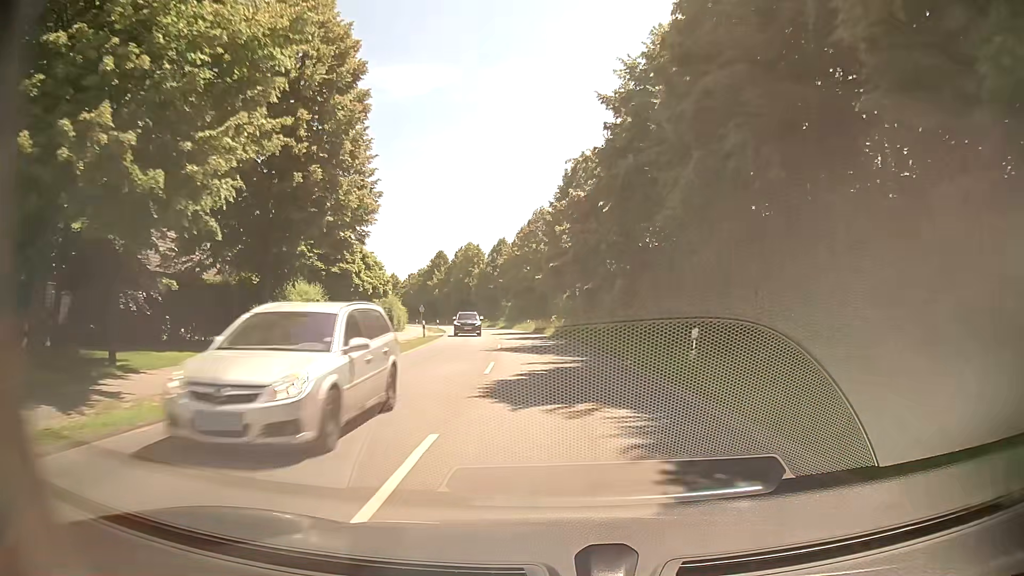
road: secondary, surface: asphalt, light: Day
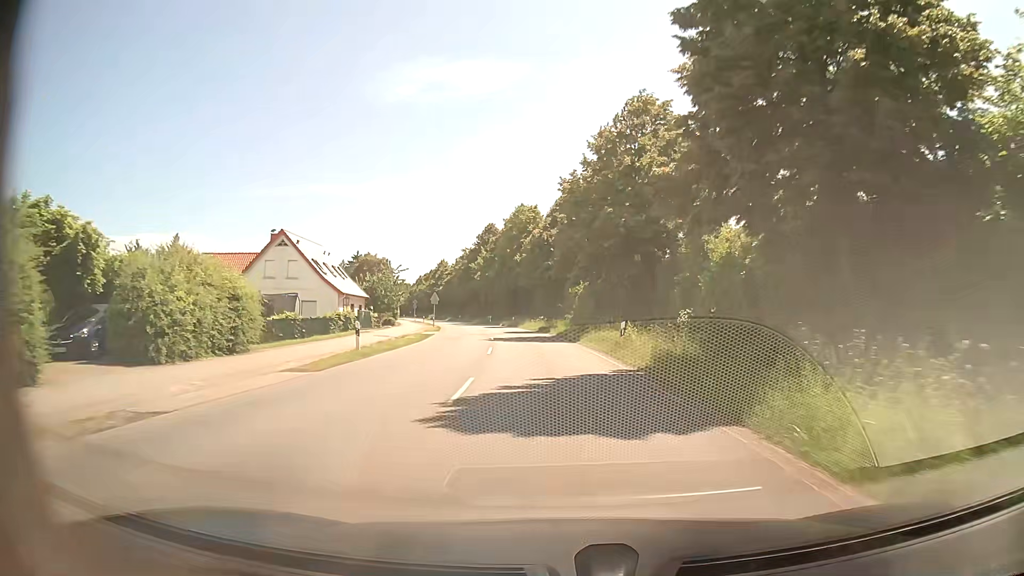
(-1.4, +42.1) m; -6°
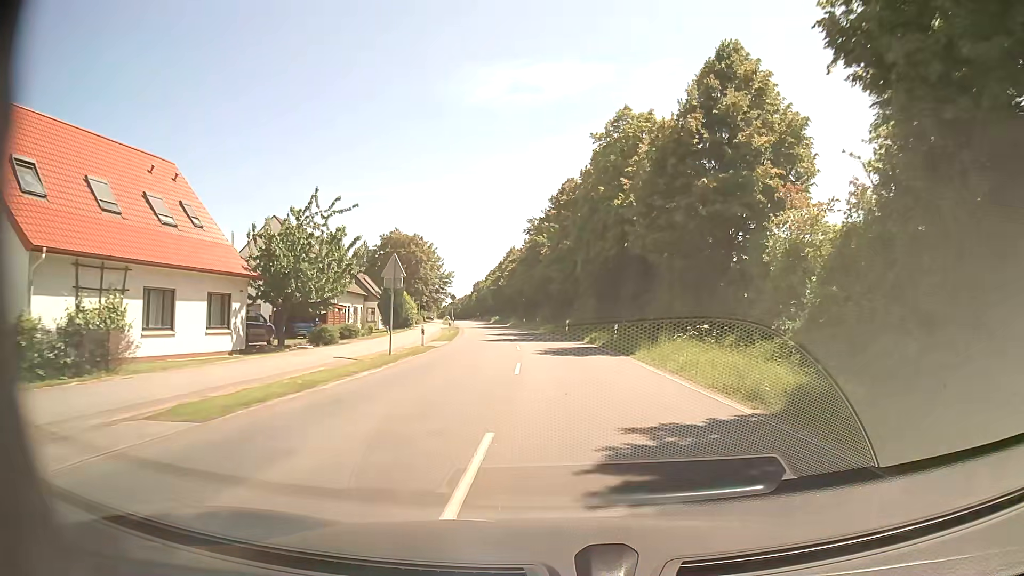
(-3.1, +42.0) m; -7°
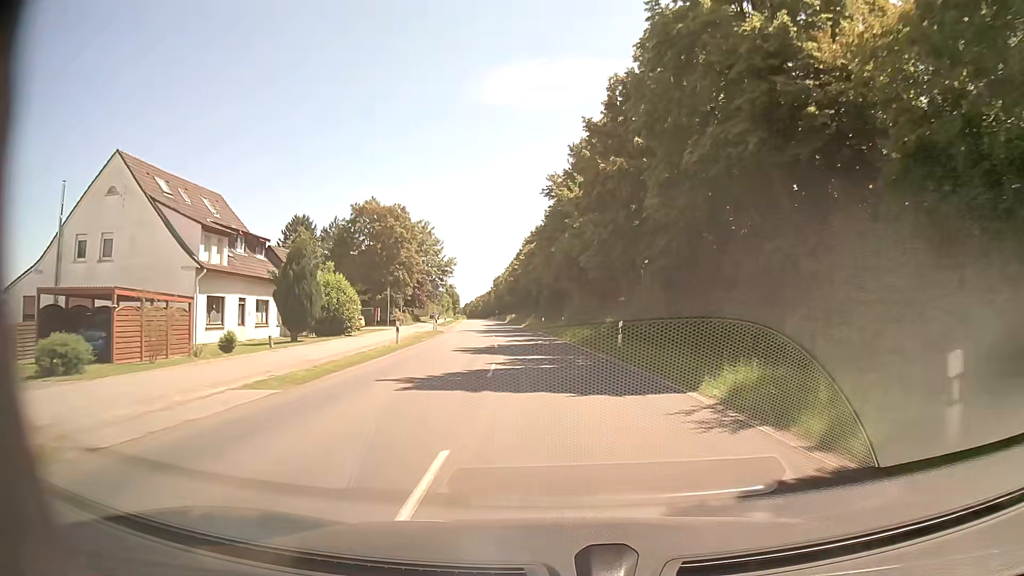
(-0.5, +25.3) m; -3°
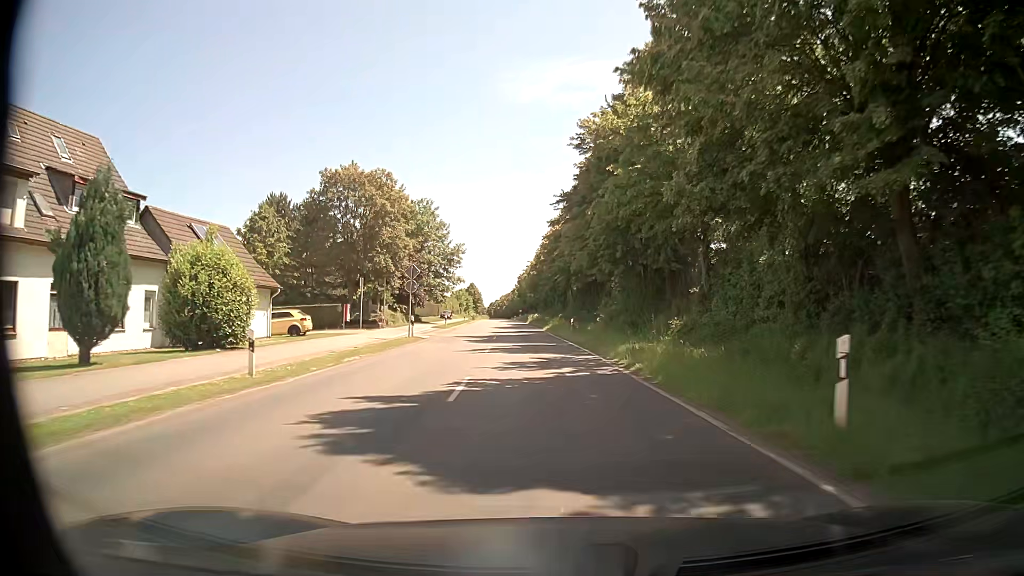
(-0.3, +16.9) m; -2°
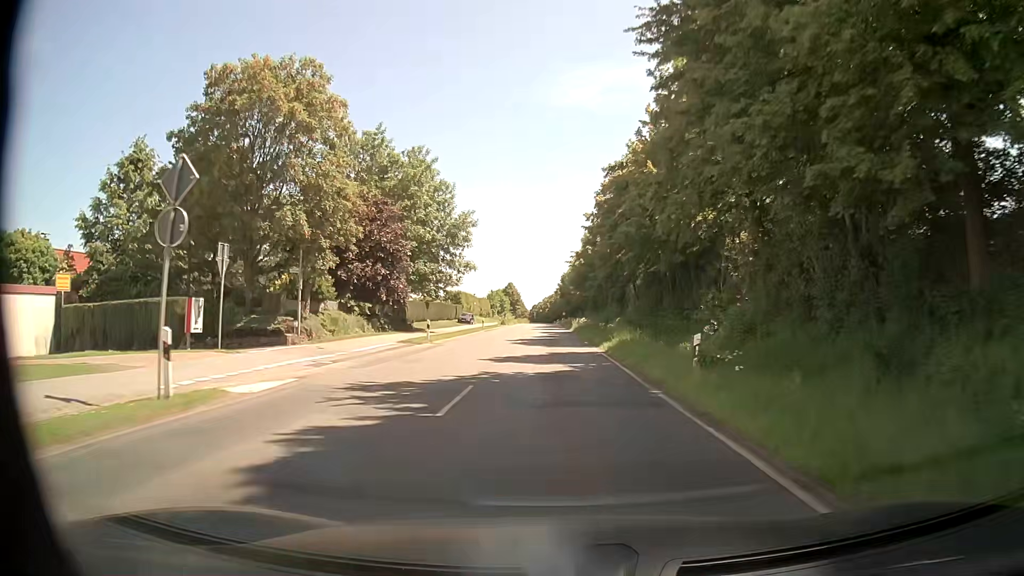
(-0.9, +25.2) m; -4°
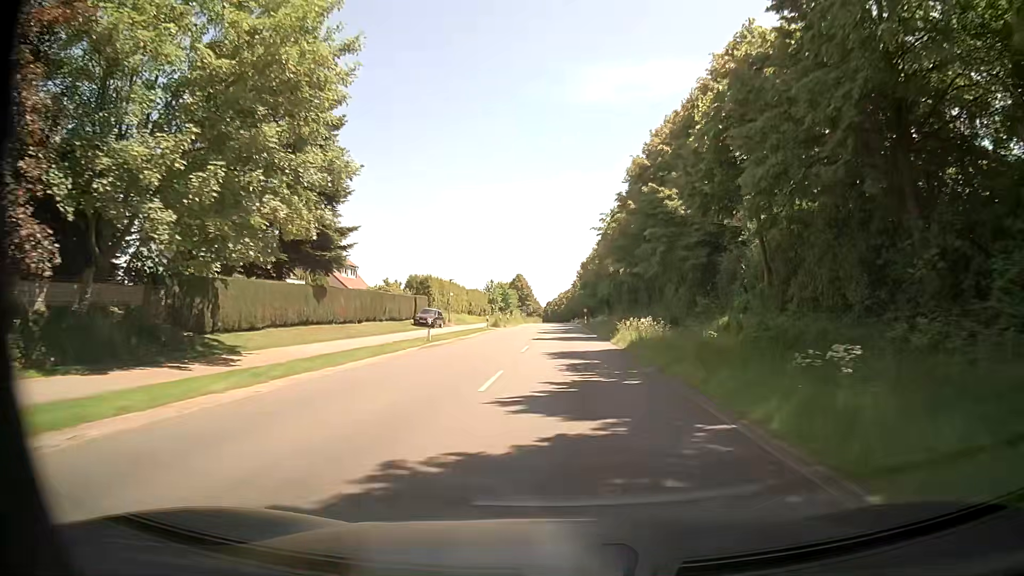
(-0.4, +33.6) m; -2°
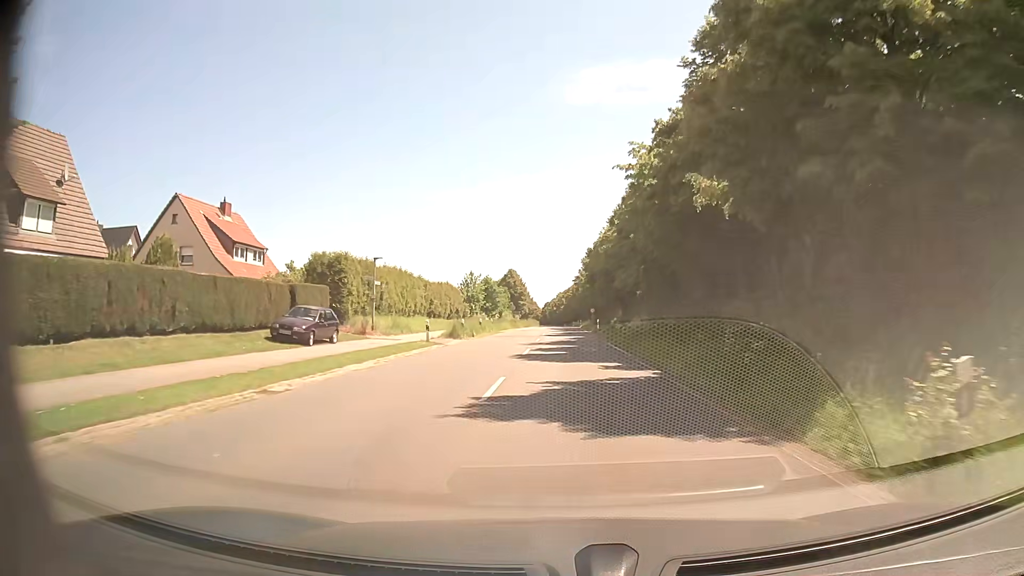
(+0.3, +25.3) m; +1°
(0, +10) (0, +20) (0, +30) (0, +40) (0, +50) (0, +60) (0, +70) (+1, +80) (+1, +90) (+1, +100) m
